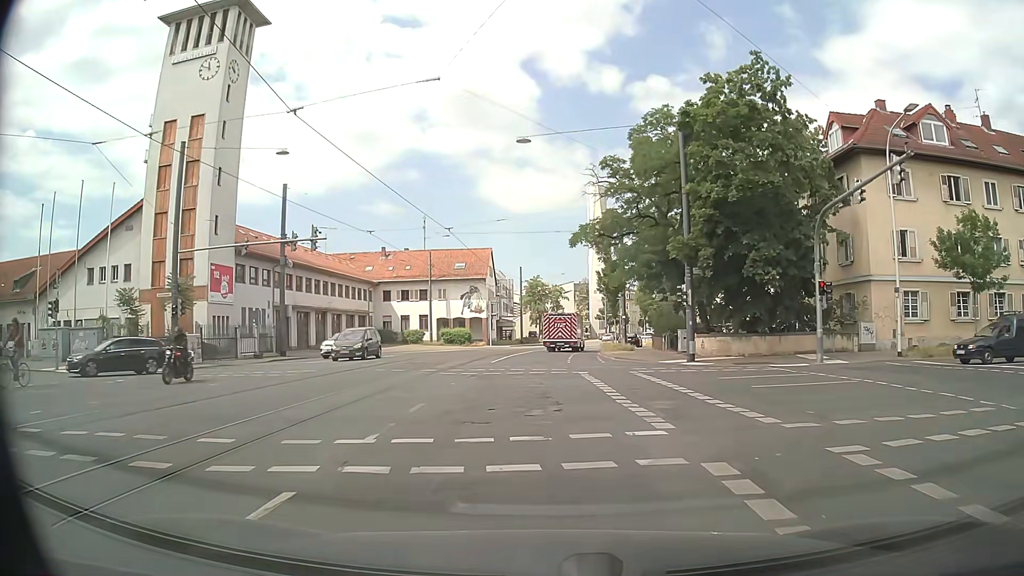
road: secondary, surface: asphalt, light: Day
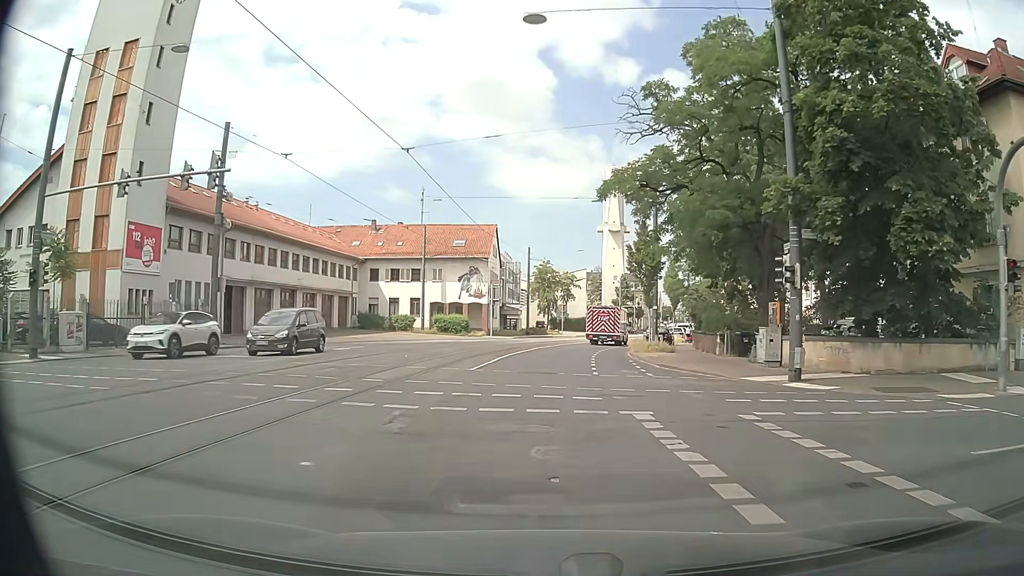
(0.0, +11.4) m; 0°
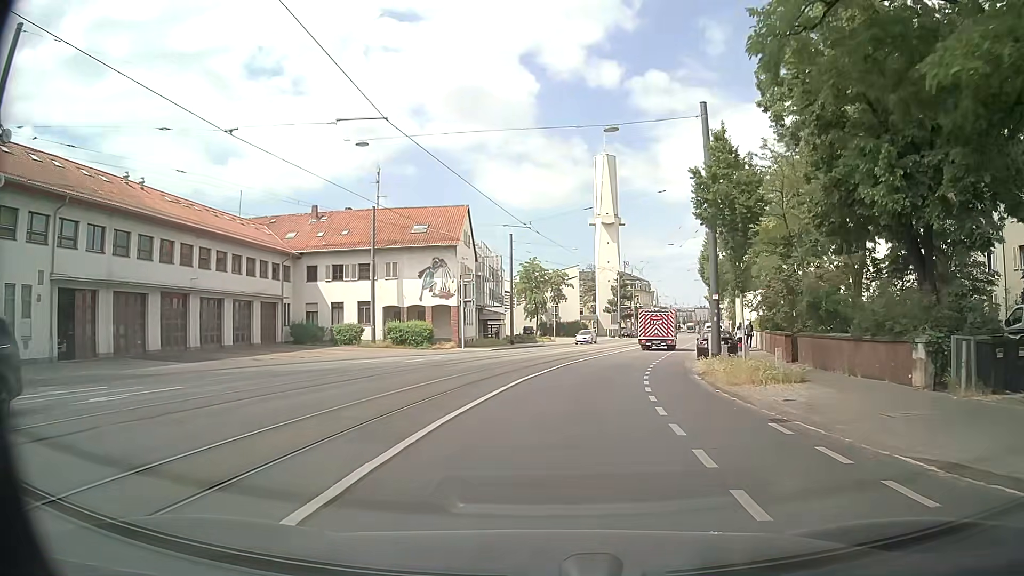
(-0.1, +17.5) m; +1°
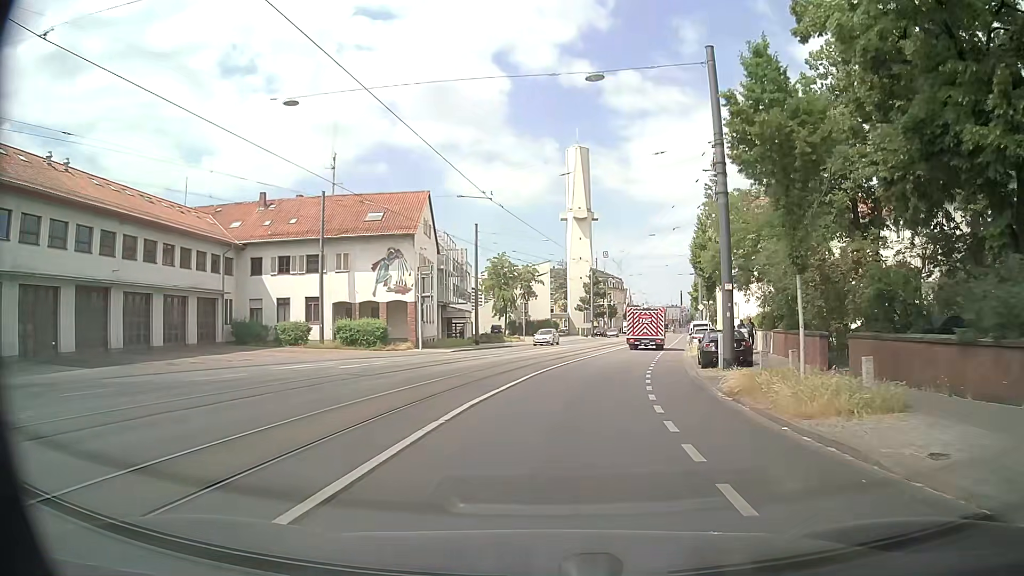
(+0.1, +6.0) m; +2°
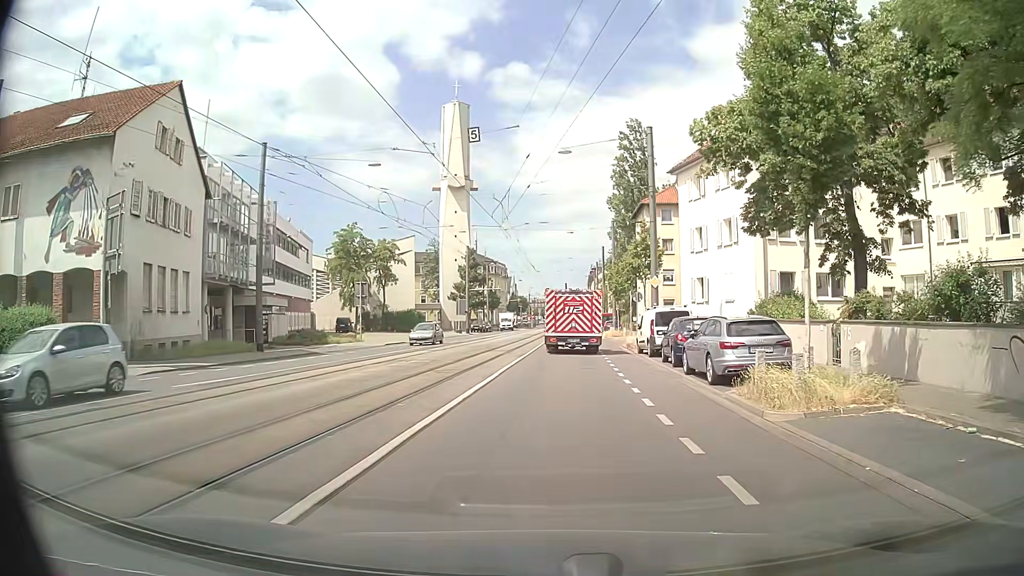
(+2.5, +25.7) m; +10°
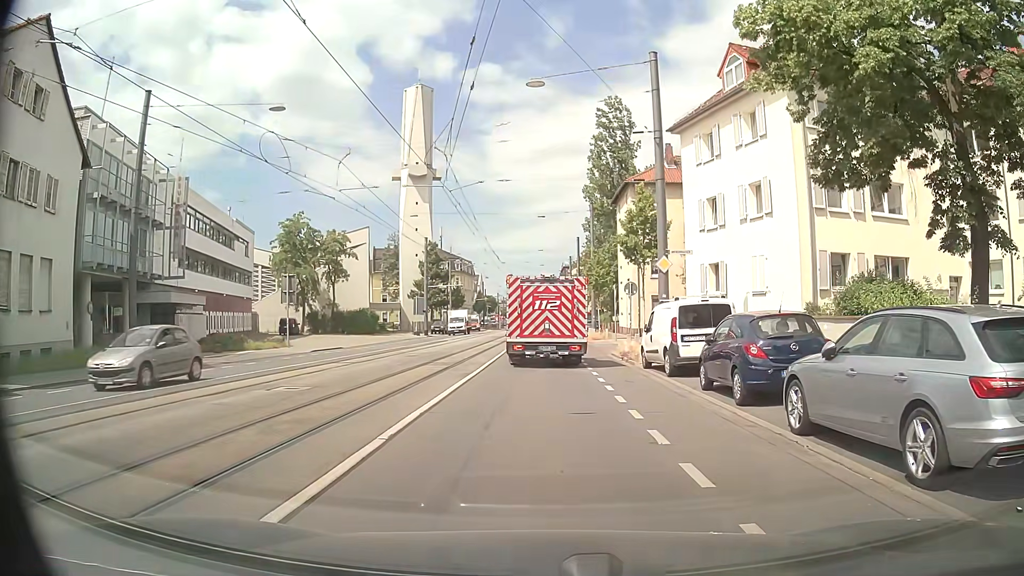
(+0.2, +9.1) m; +2°
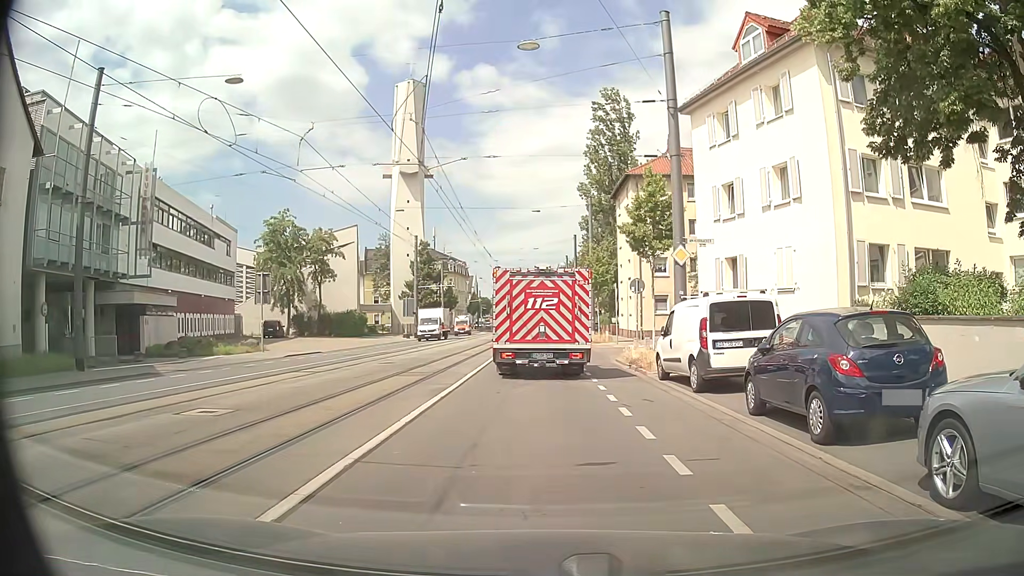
(+0.1, +3.3) m; +2°
